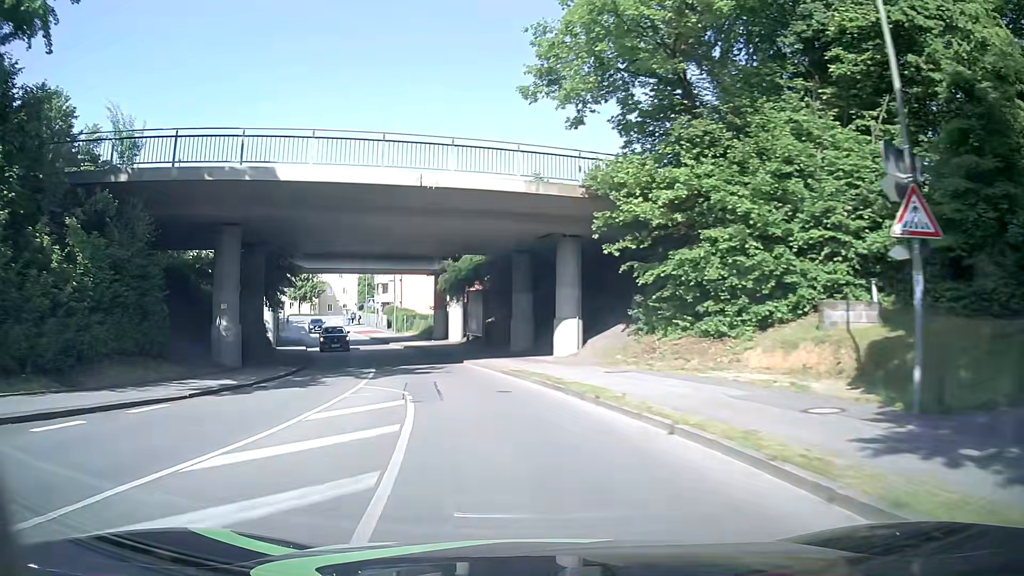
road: unclassified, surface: asphalt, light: Day
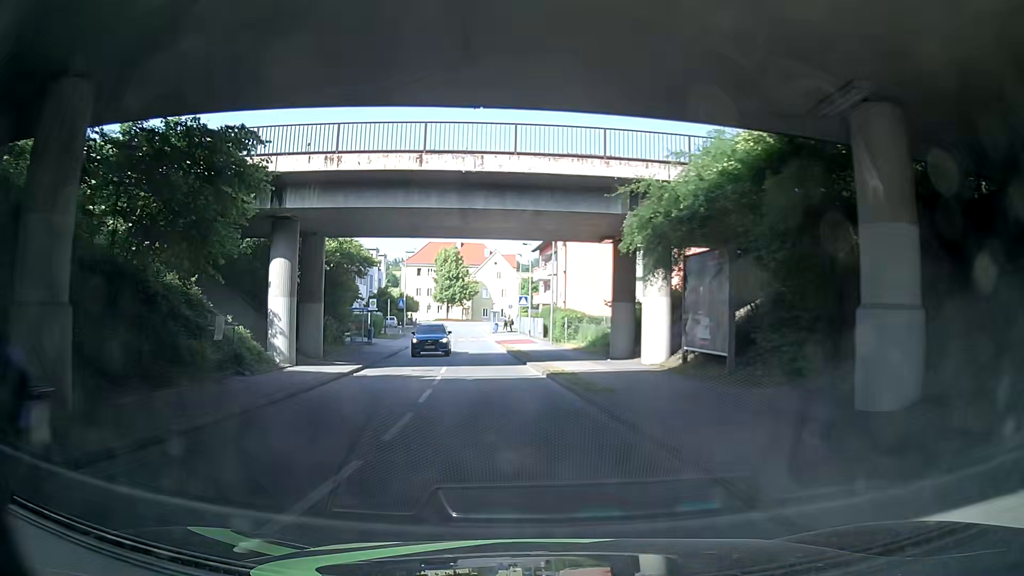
(-3.2, +22.1) m; -15°
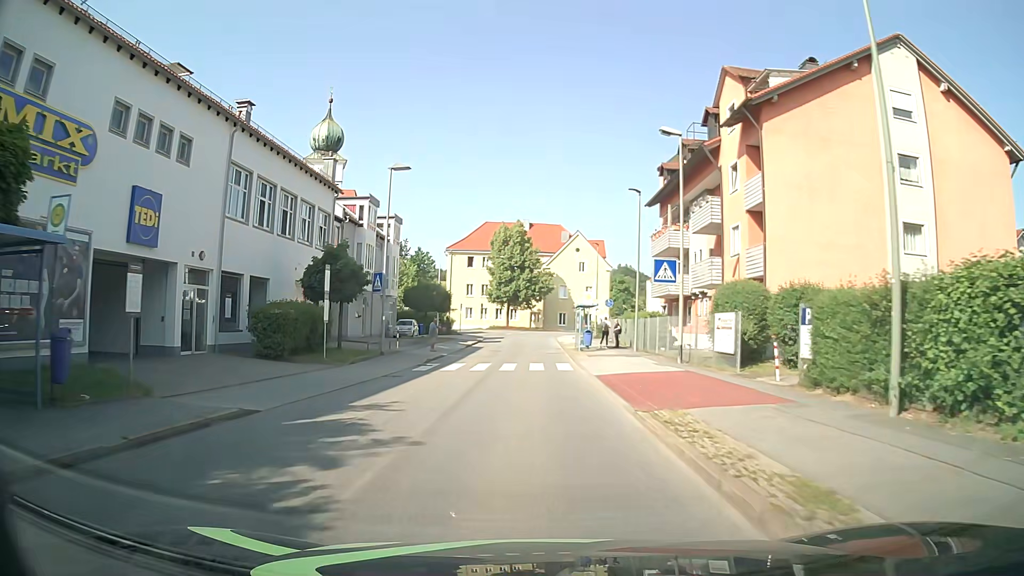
(-3.7, +35.4) m; -5°
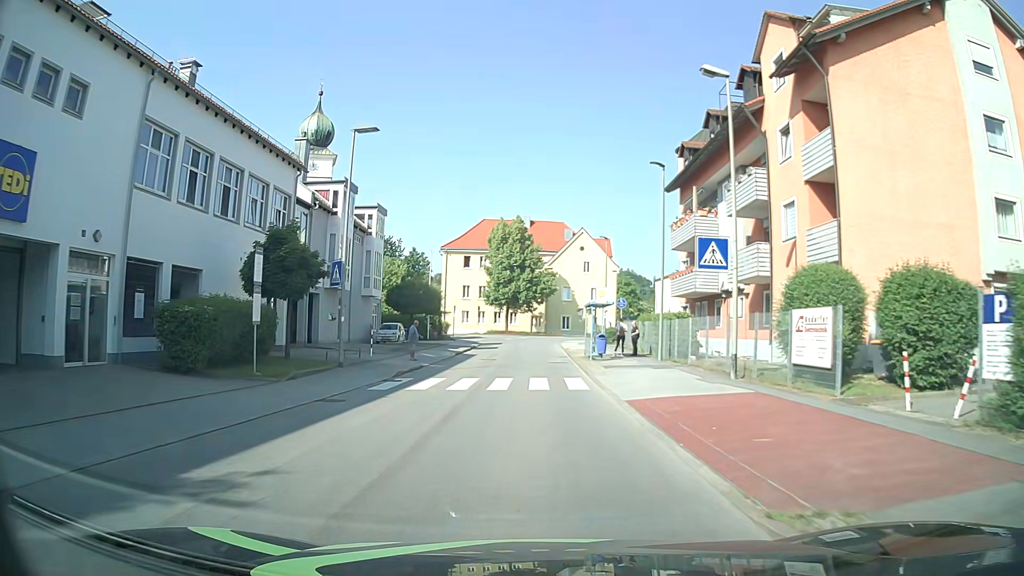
(-0.1, +6.3) m; -2°
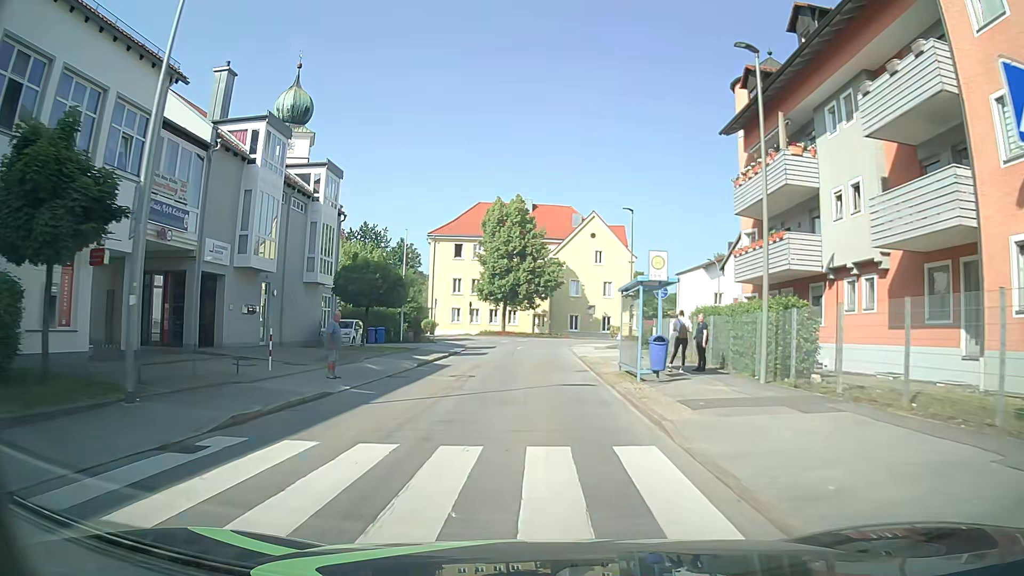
(0.0, +12.4) m; 0°
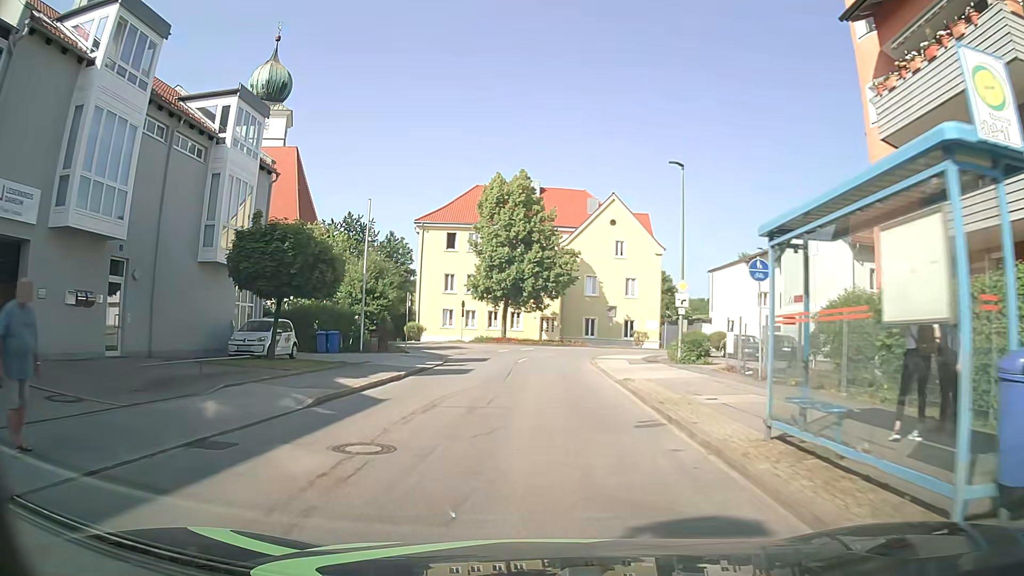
(0.0, +12.1) m; 0°
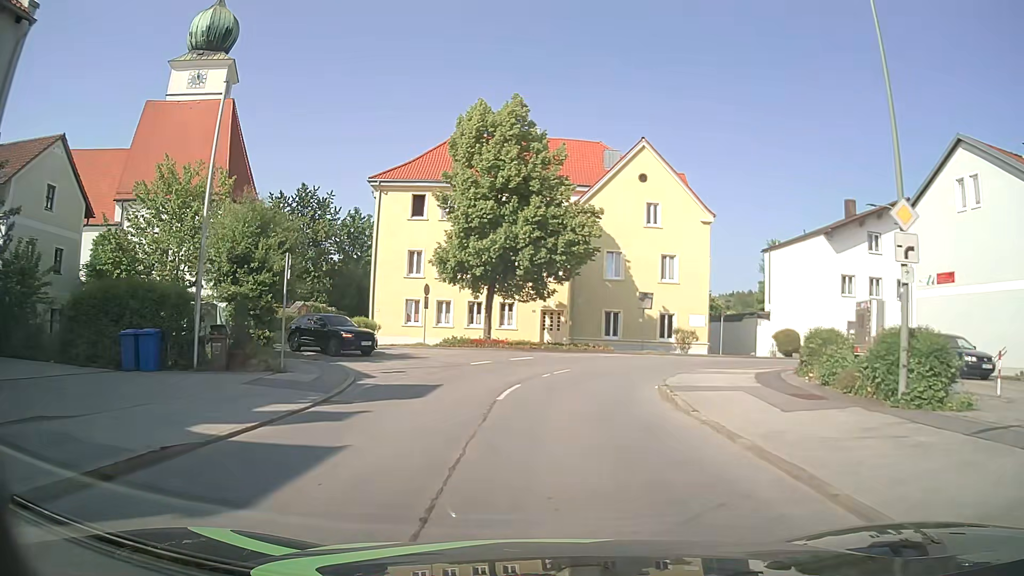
(-0.2, +16.9) m; 0°
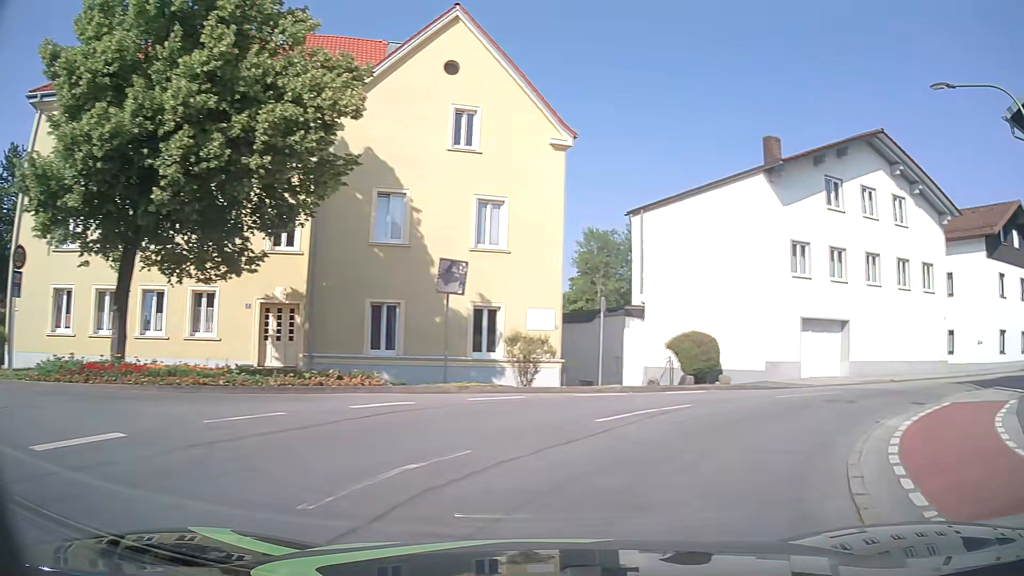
(+1.8, +18.8) m; +18°
(+3, +10) (+9, +17) (+18, +21) (+28, +25) (+37, +28) (+47, +31) (+56, +34) (+66, +37) (+75, +39) (+85, +42) m
